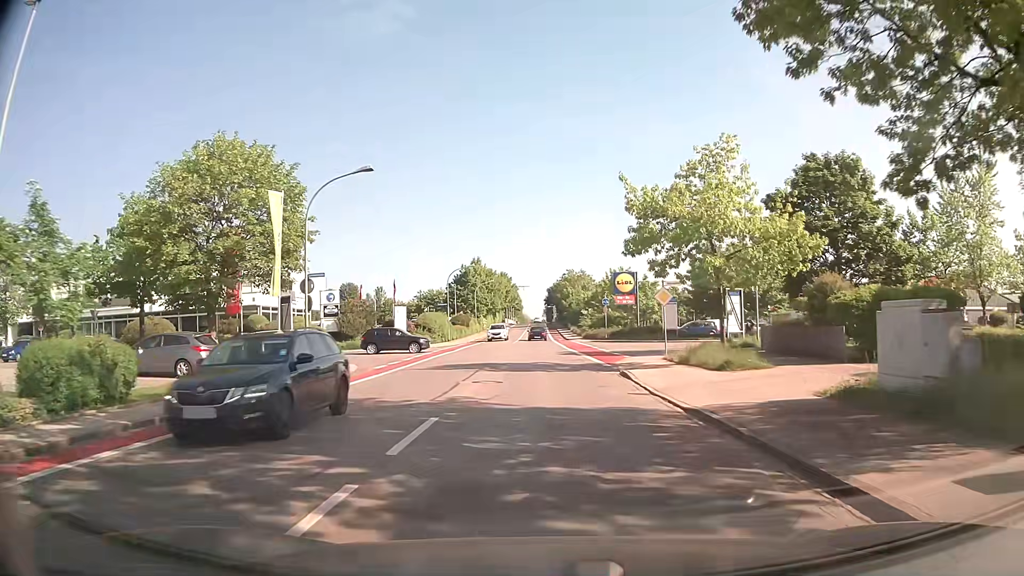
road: tertiary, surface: asphalt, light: Day
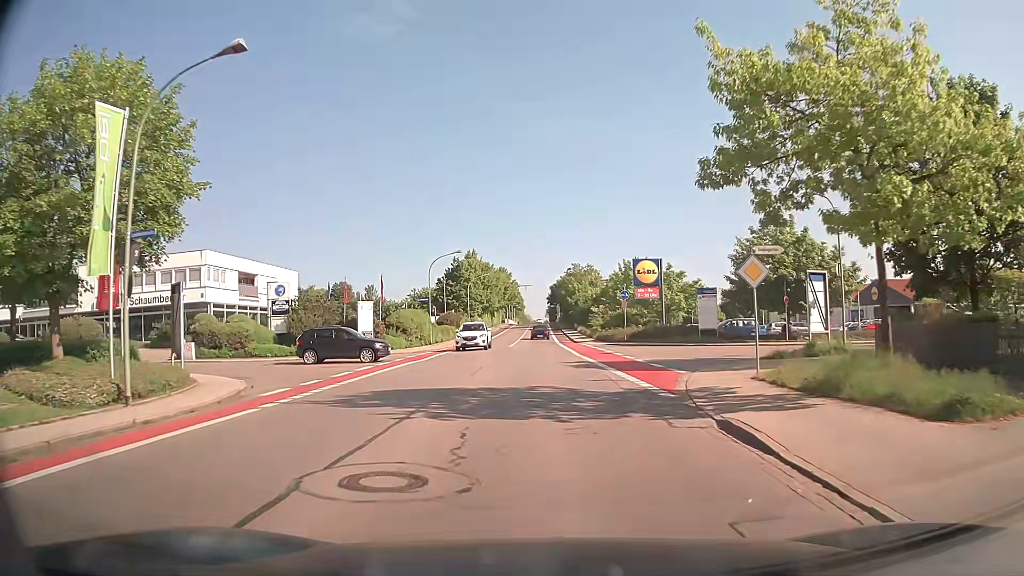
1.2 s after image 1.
(-0.1, +11.8) m; 0°
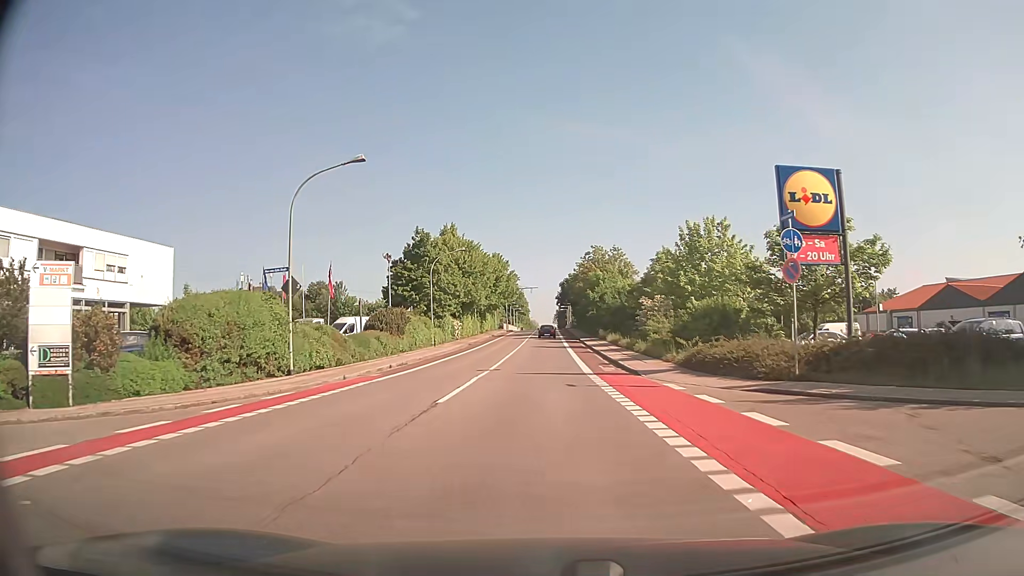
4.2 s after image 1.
(-0.2, +30.6) m; -1°
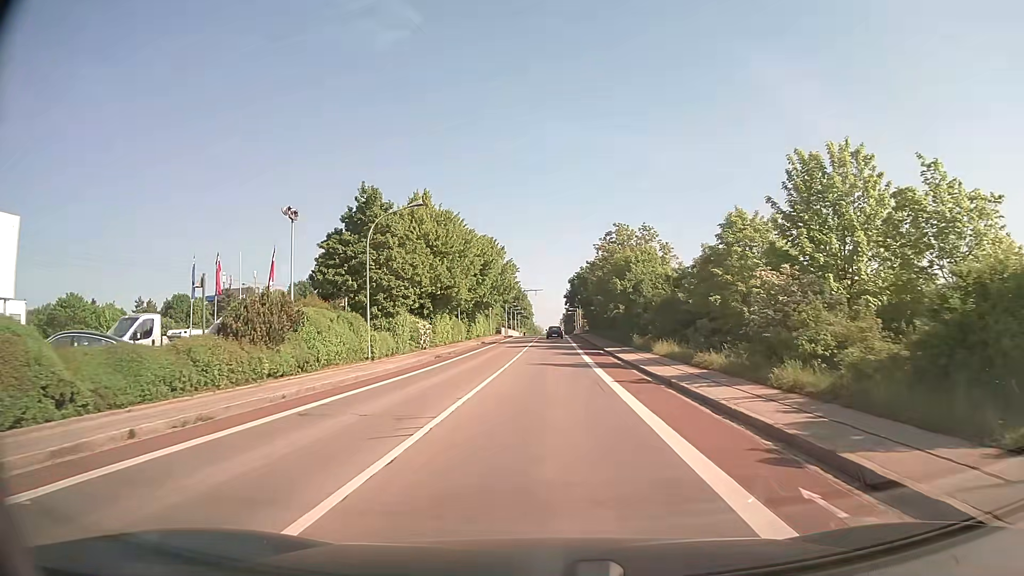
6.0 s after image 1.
(-0.1, +19.6) m; -1°
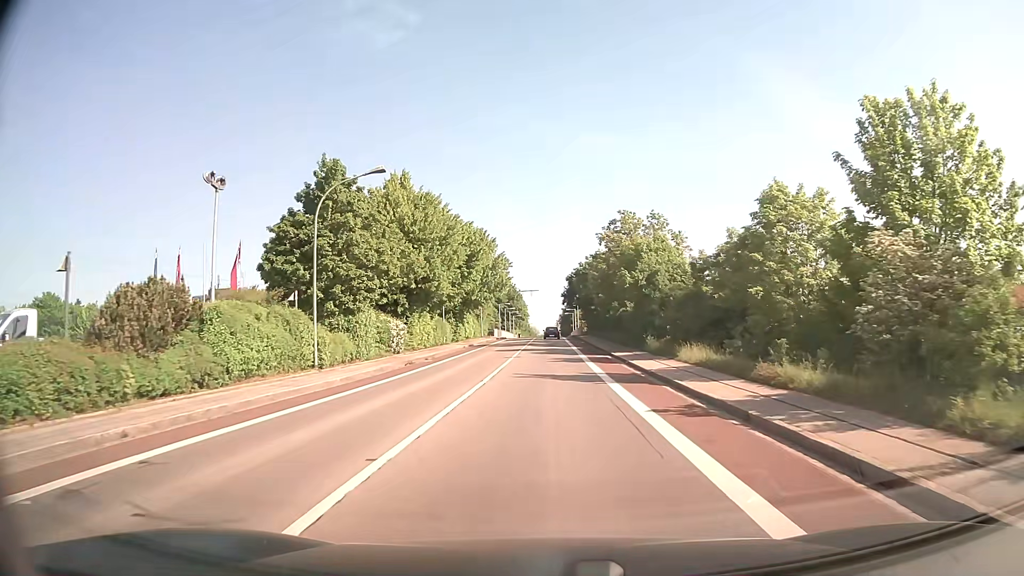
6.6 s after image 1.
(+0.1, +6.8) m; +1°
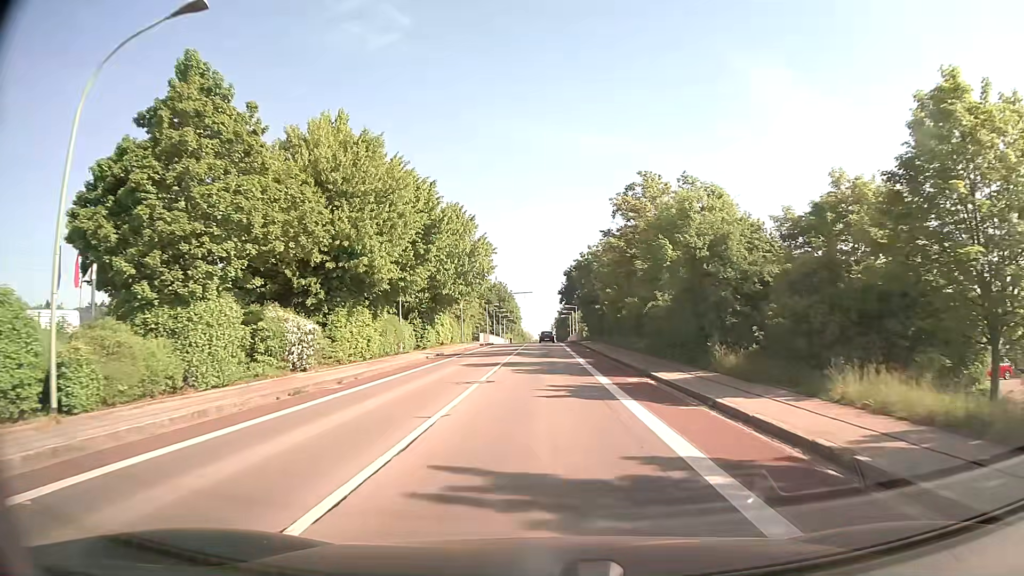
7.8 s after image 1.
(+0.1, +14.0) m; 0°
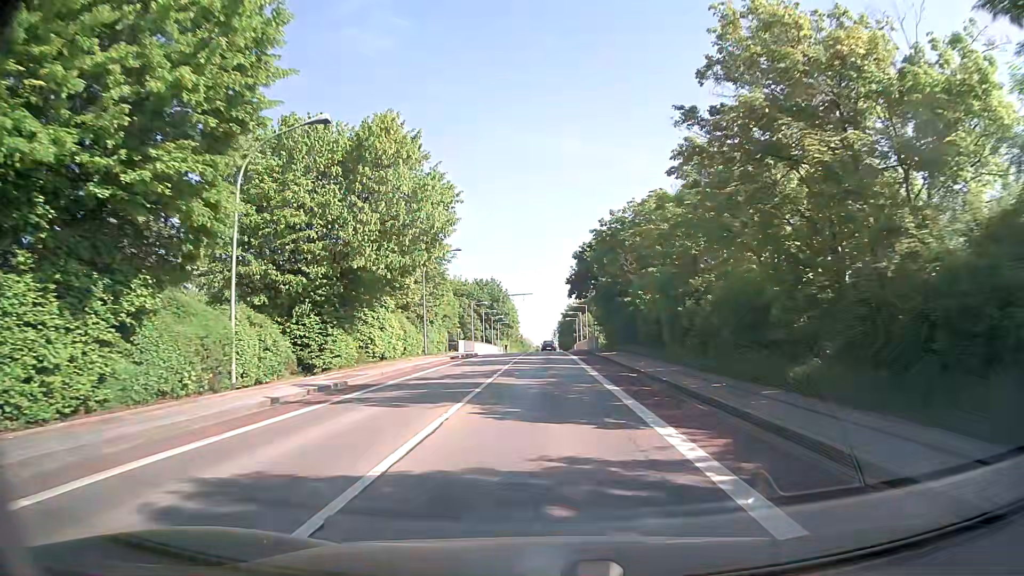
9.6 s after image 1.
(0.0, +21.6) m; 0°
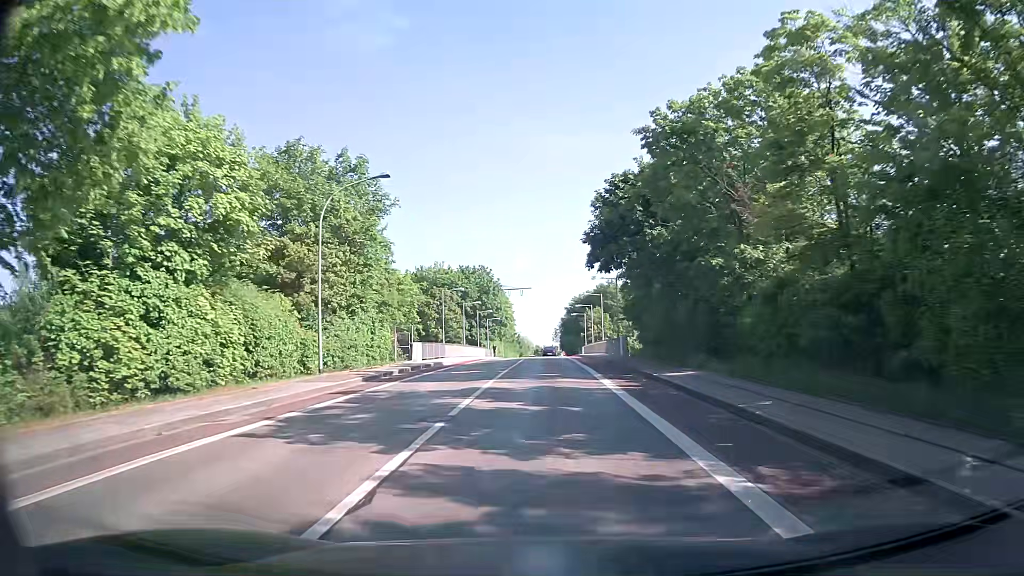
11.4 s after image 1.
(-0.2, +21.6) m; 0°
(0, +10) (0, +20) (0, +30) (0, +40) (0, +50) (0, +60) (0, +70) (0, +80) (0, +90) (0, +100) m
